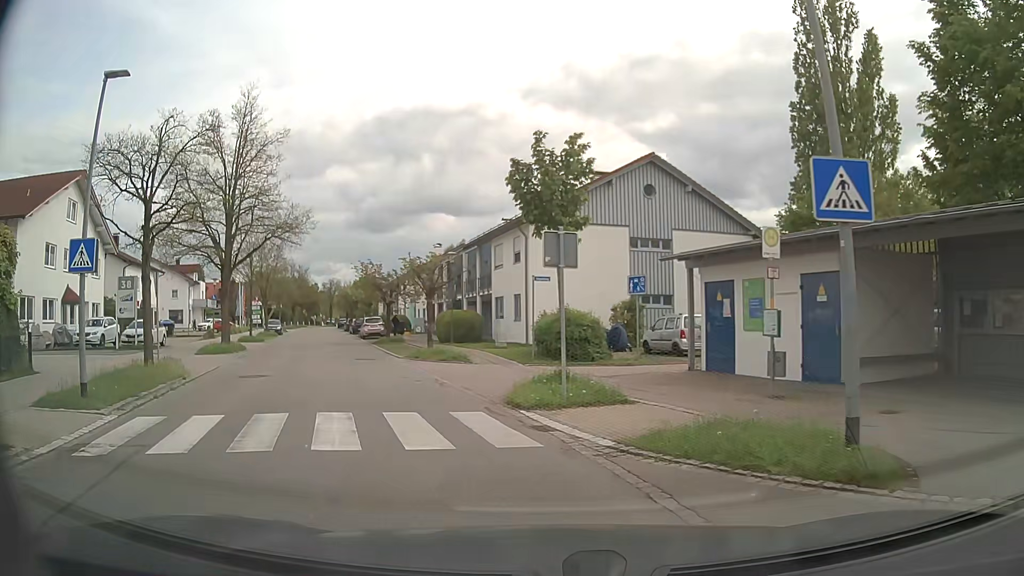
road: residential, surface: asphalt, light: Day
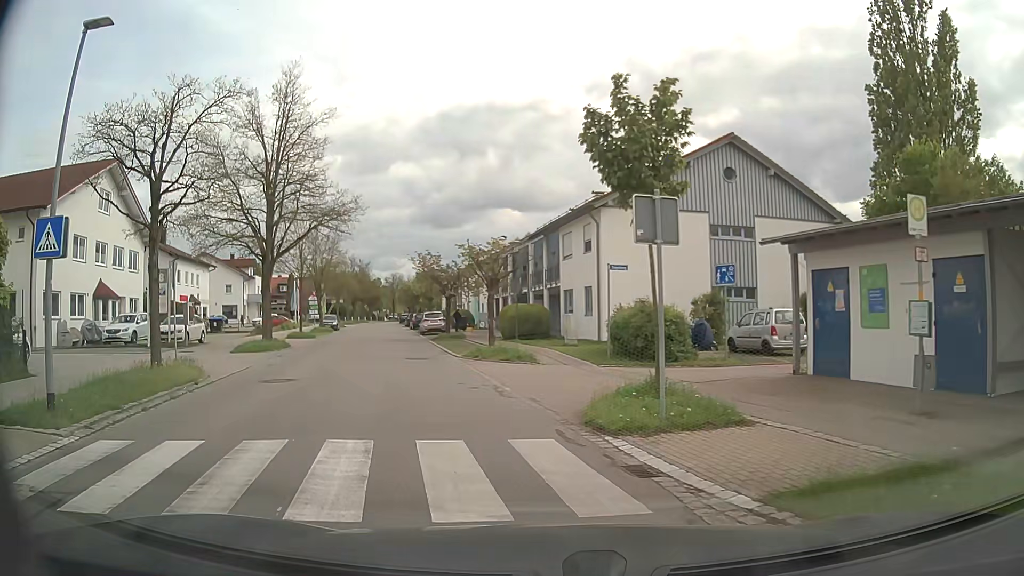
(-0.1, +2.8) m; -5°
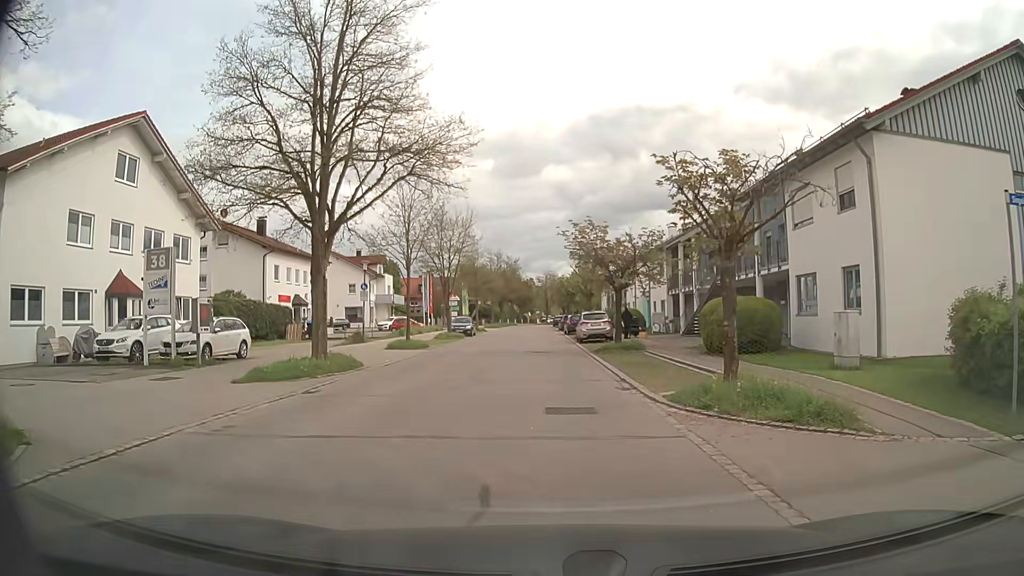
(-2.0, +12.2) m; -14°
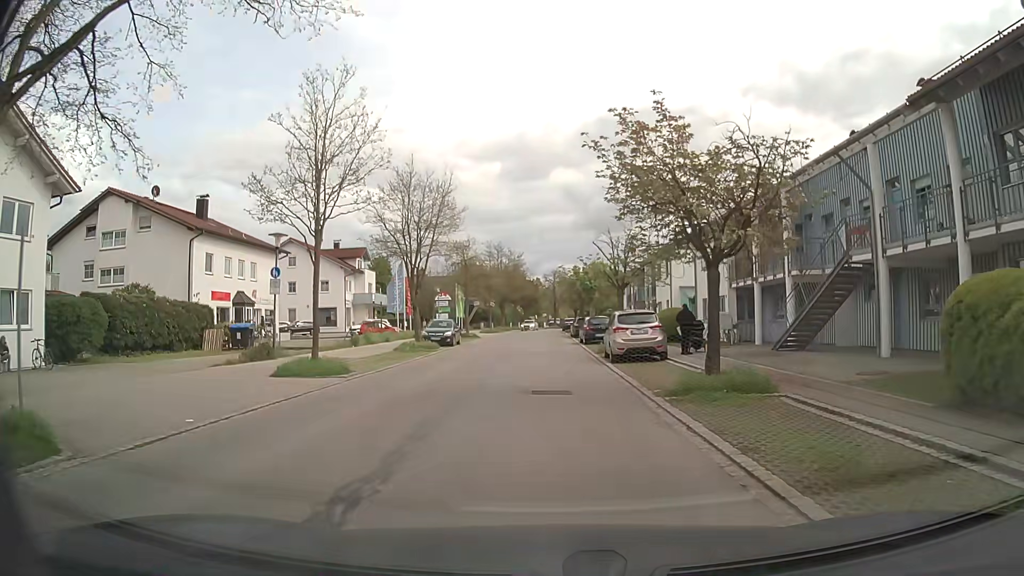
(0.0, +13.9) m; 0°
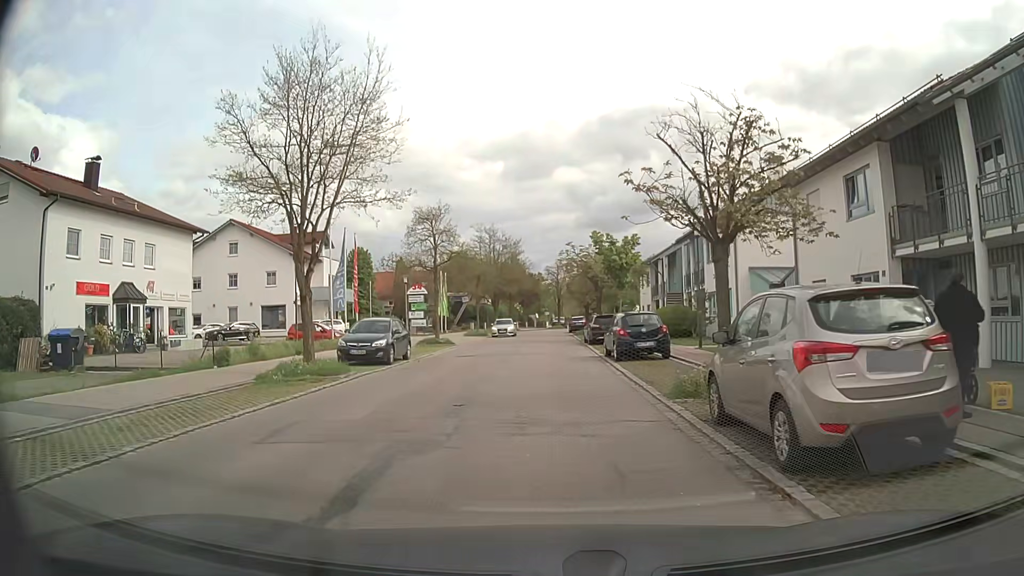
(0.0, +15.5) m; +1°
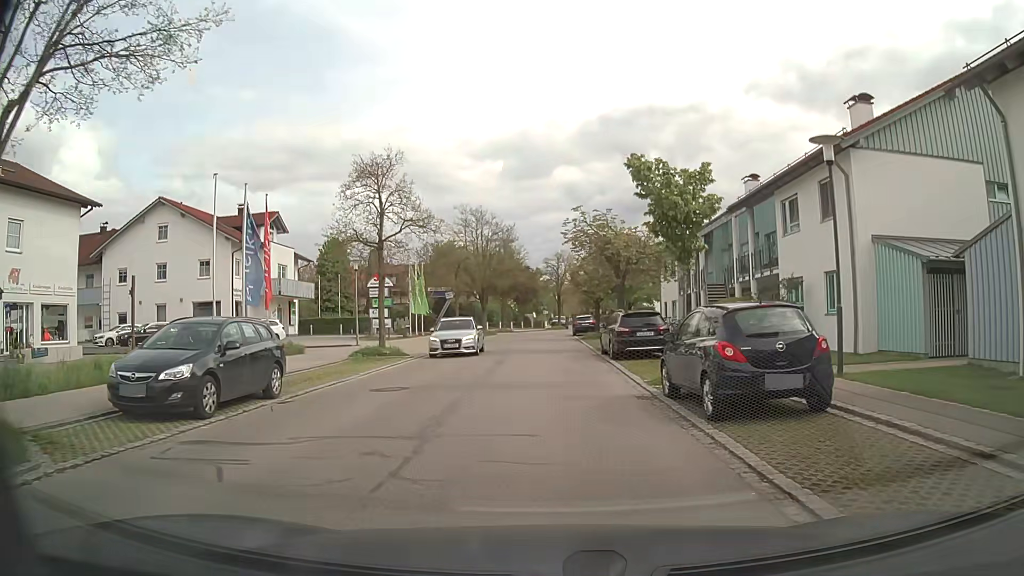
(-0.1, +12.2) m; 0°
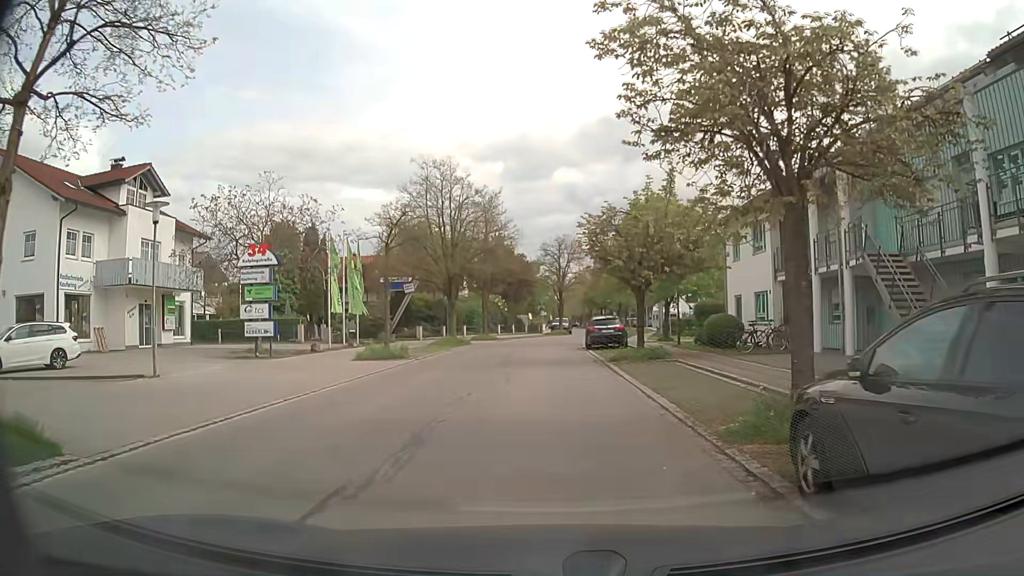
(-0.1, +19.1) m; 0°
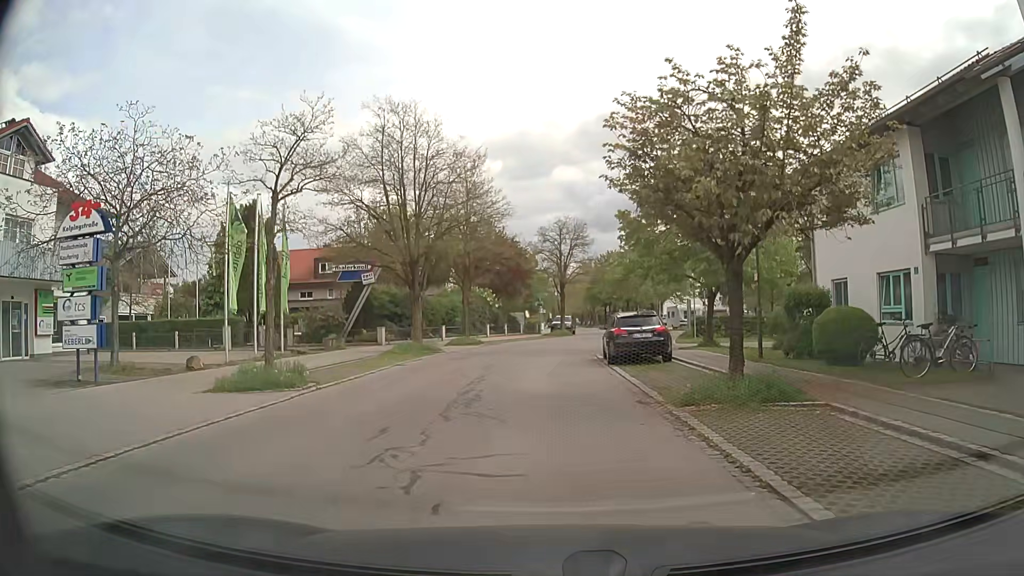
(0.0, +11.0) m; +1°
(0, +10) (0, +20) (0, +30) (+1, +40) (+4, +50) (+6, +59) (+7, +69) (+7, +79) (+7, +89) (+7, +99) m
